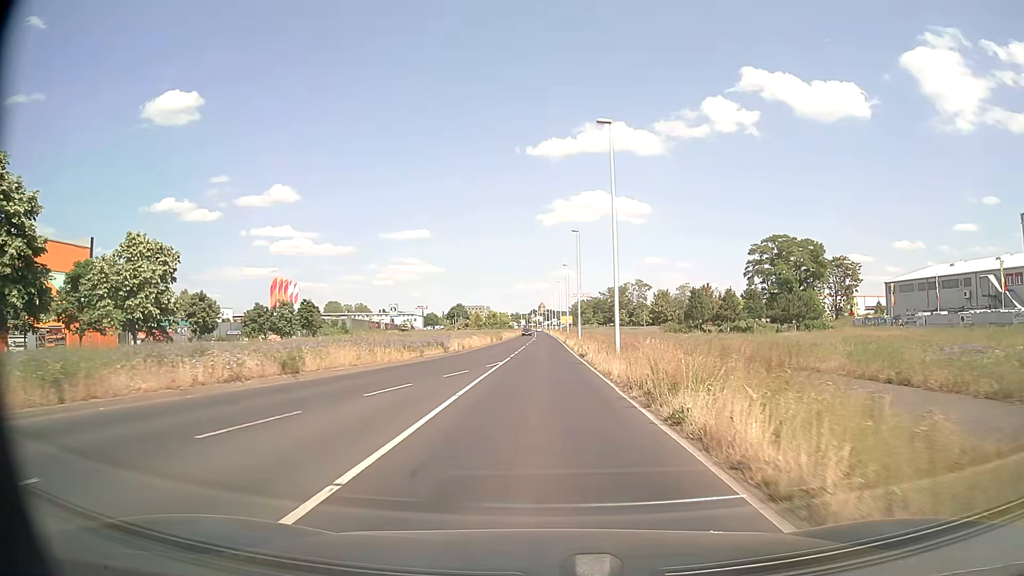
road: secondary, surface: asphalt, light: Day
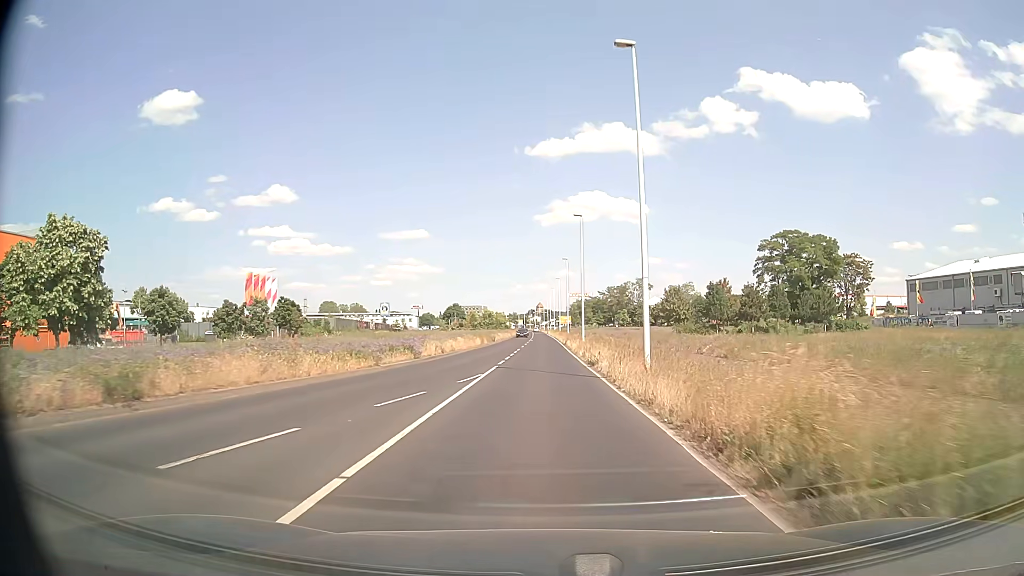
(0.0, +8.0) m; 0°
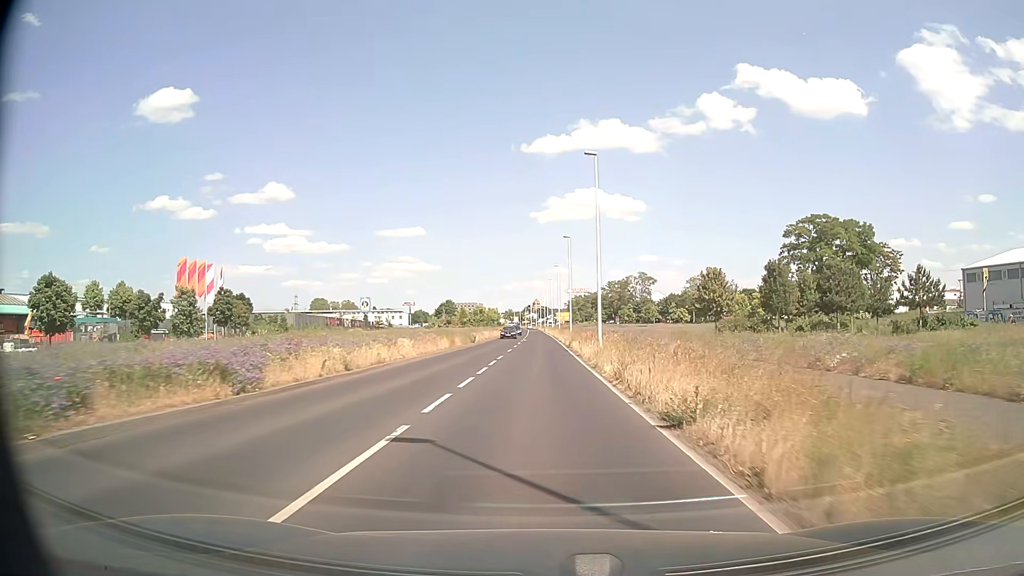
(0.0, +16.8) m; 0°
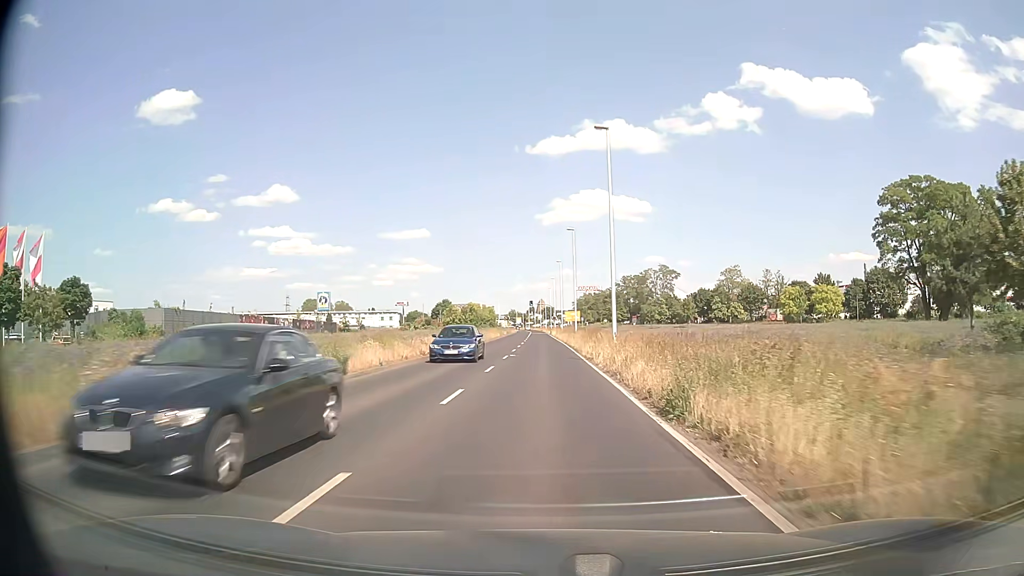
(-0.1, +34.8) m; -1°
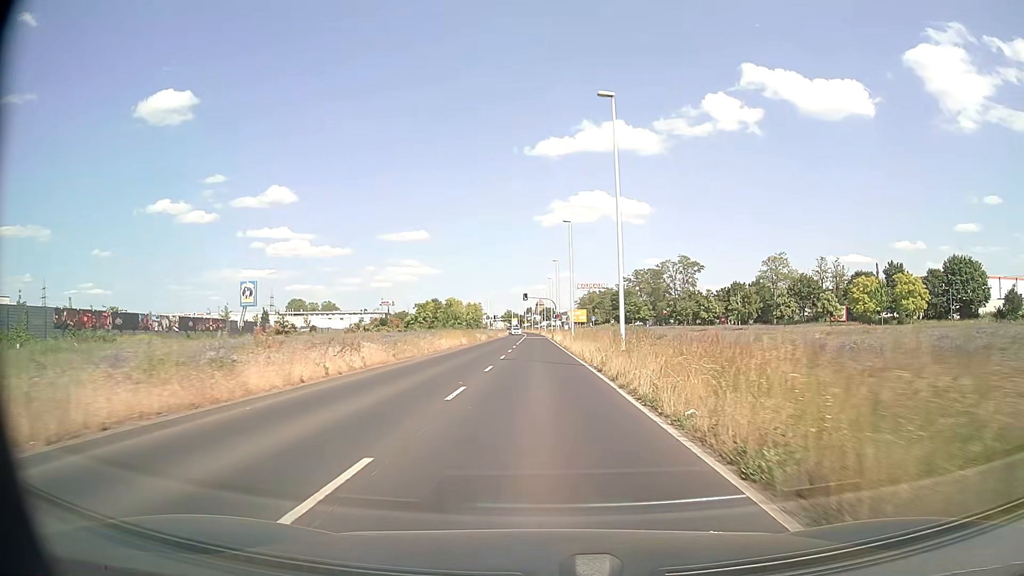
(+0.1, +33.9) m; 0°
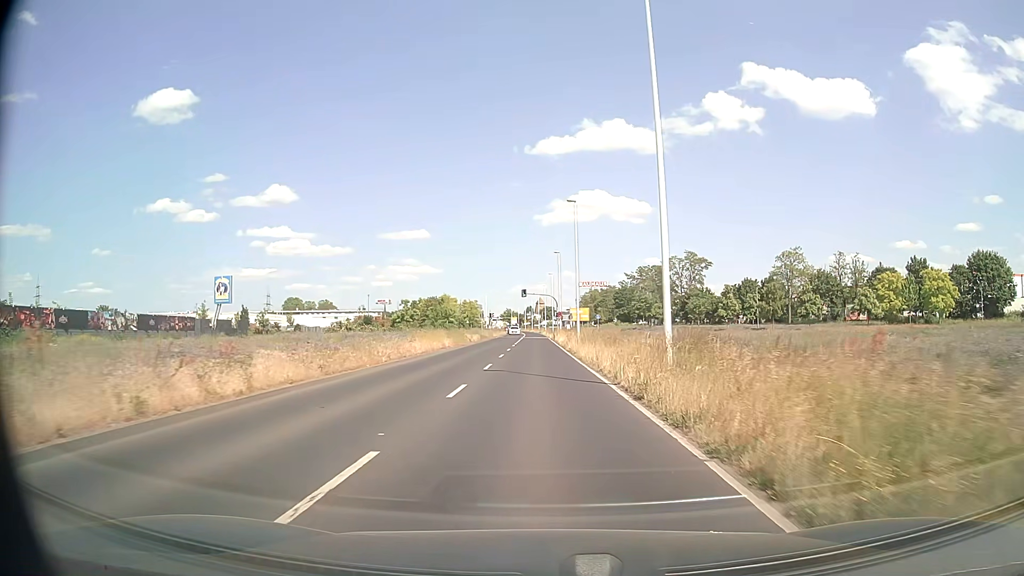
(0.0, +8.3) m; 0°
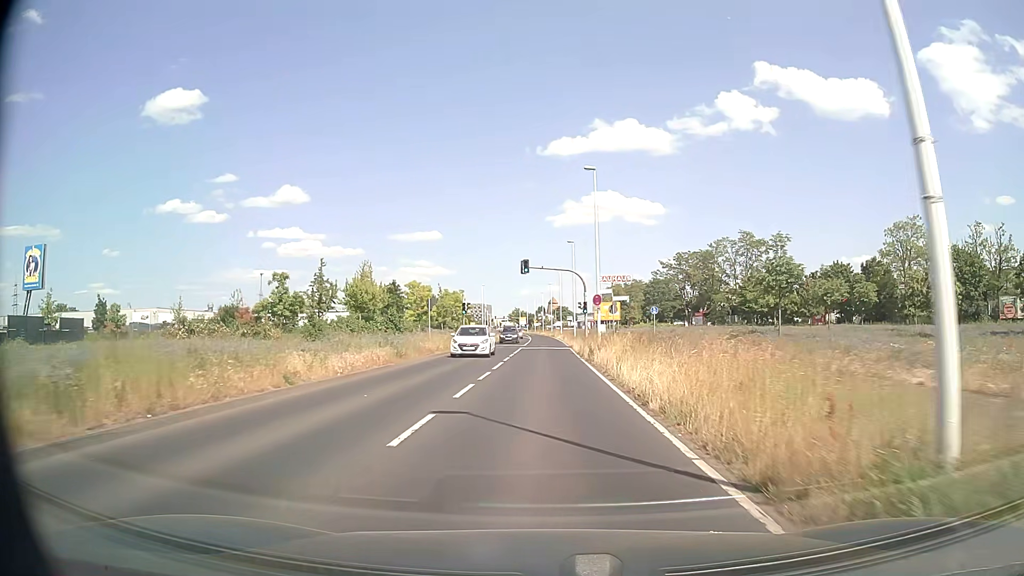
(-0.3, +40.2) m; -1°
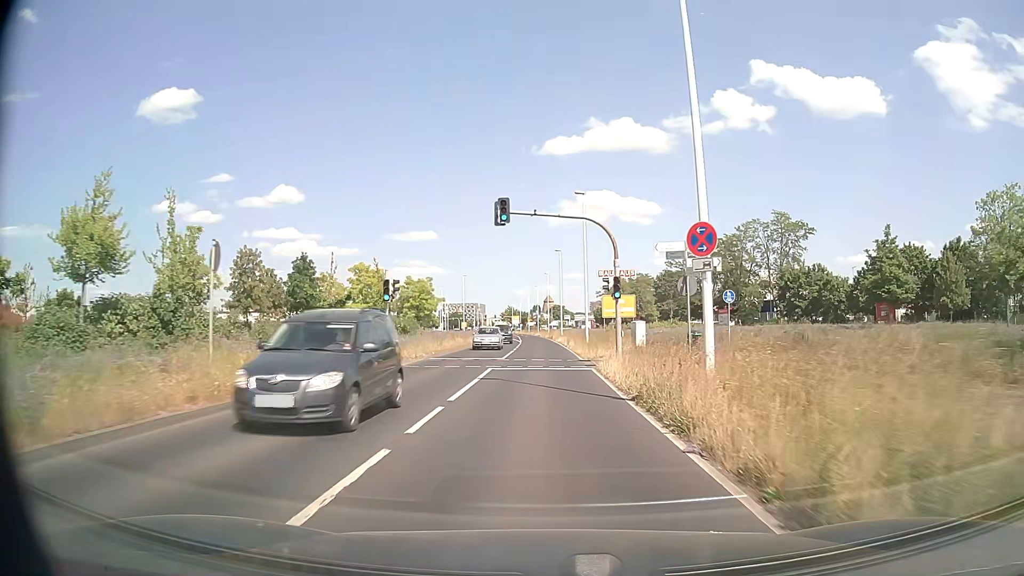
(0.0, +23.5) m; 0°
(0, +10) (0, +20) (0, +30) (0, +40) (0, +50) (0, +60) (-1, +70) (-1, +80) (-1, +90) (-2, +100) m
